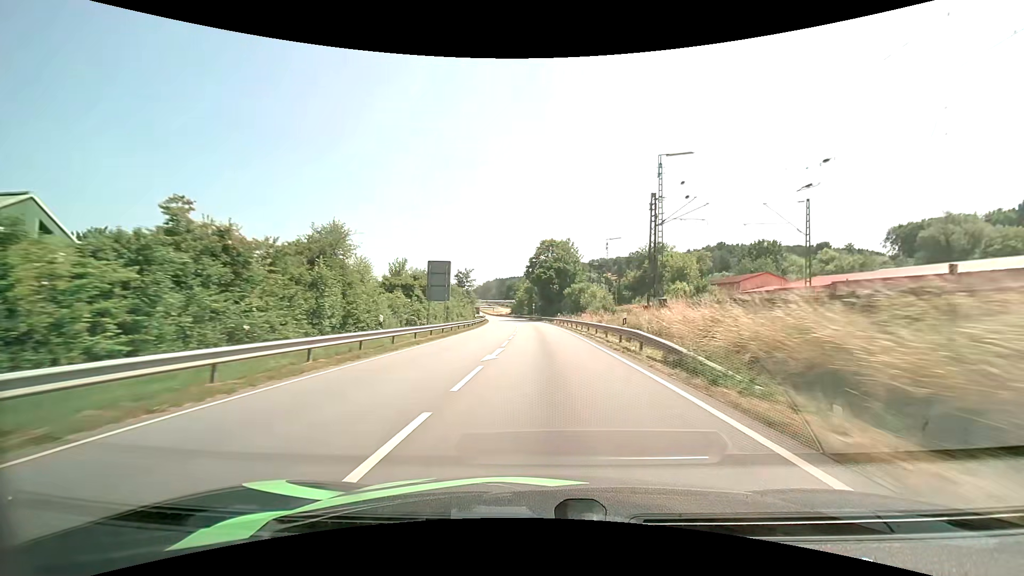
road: primary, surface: asphalt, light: Day
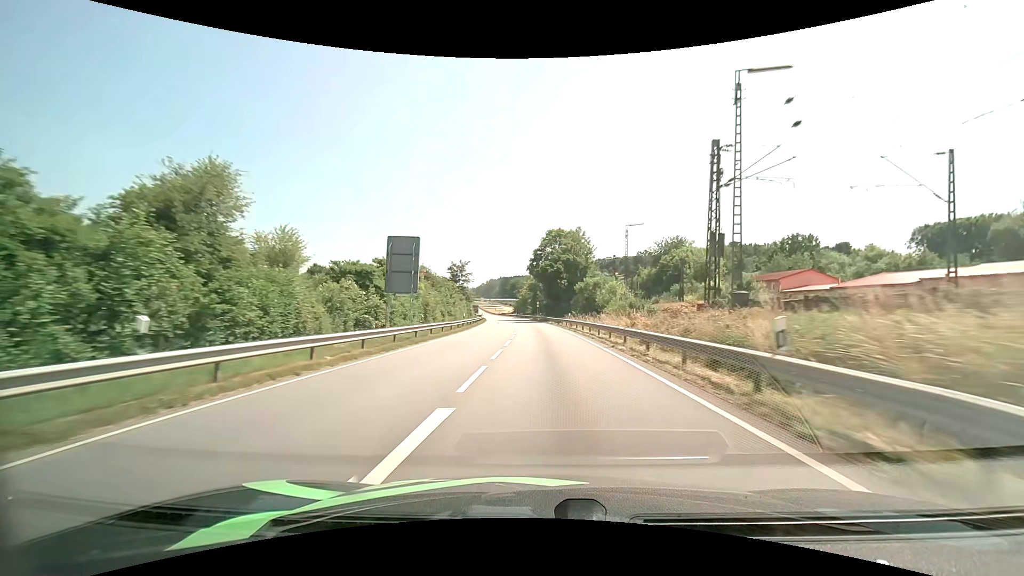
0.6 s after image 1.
(-0.1, +12.2) m; 0°
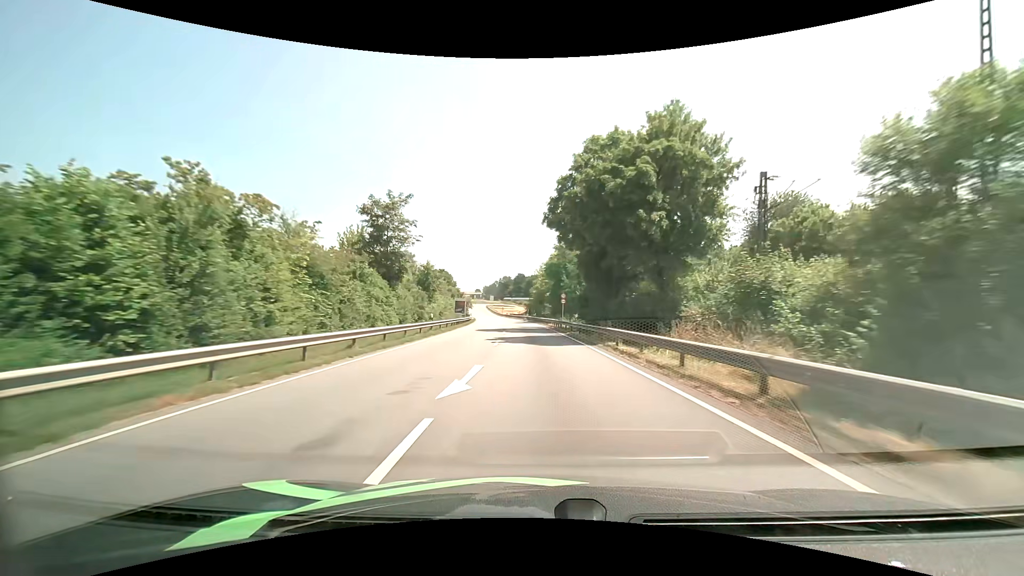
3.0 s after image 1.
(-0.8, +48.3) m; -2°
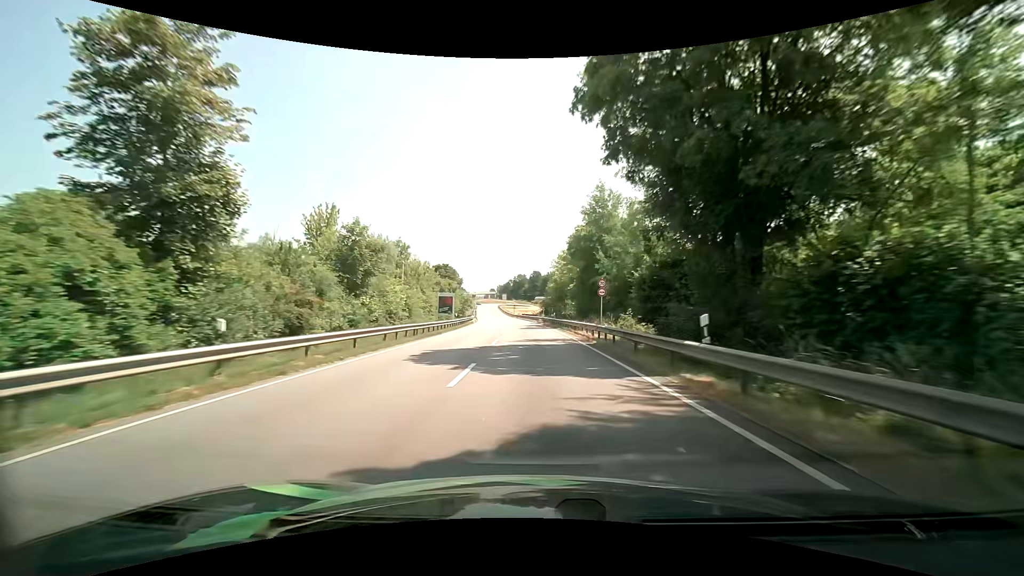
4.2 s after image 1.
(-0.3, +23.7) m; -2°
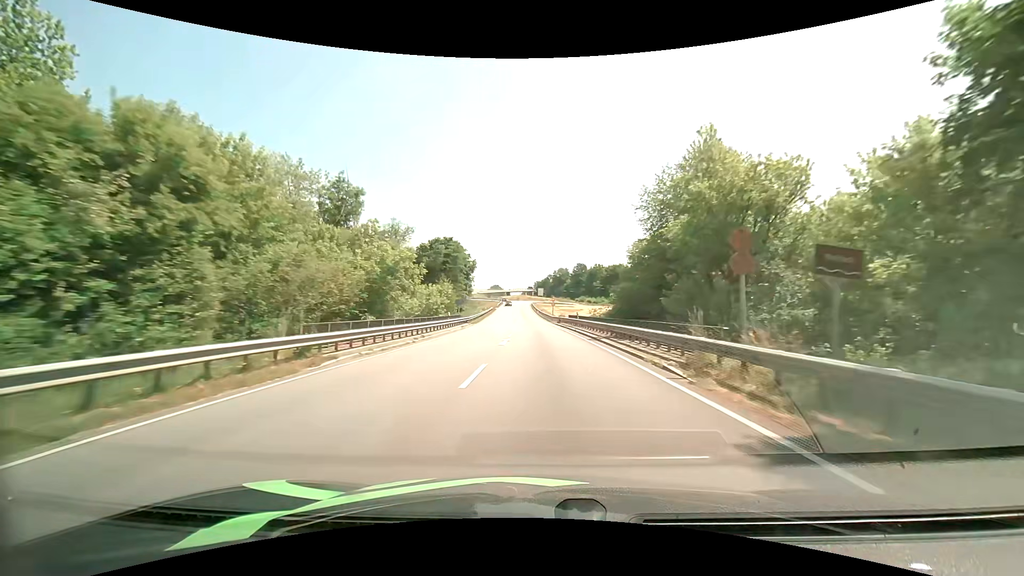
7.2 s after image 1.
(-2.8, +59.5) m; -5°
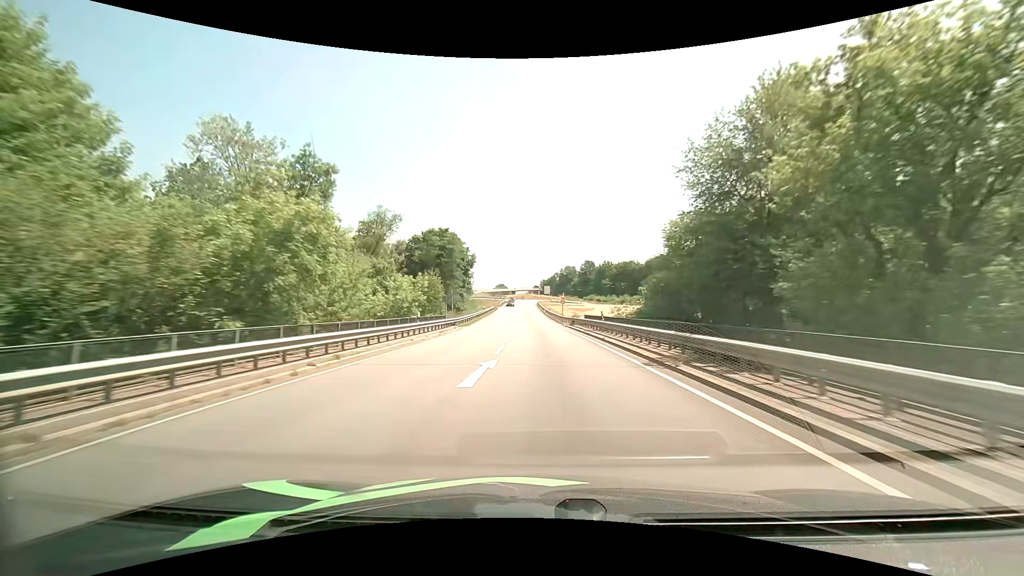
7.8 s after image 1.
(-0.1, +11.8) m; -1°
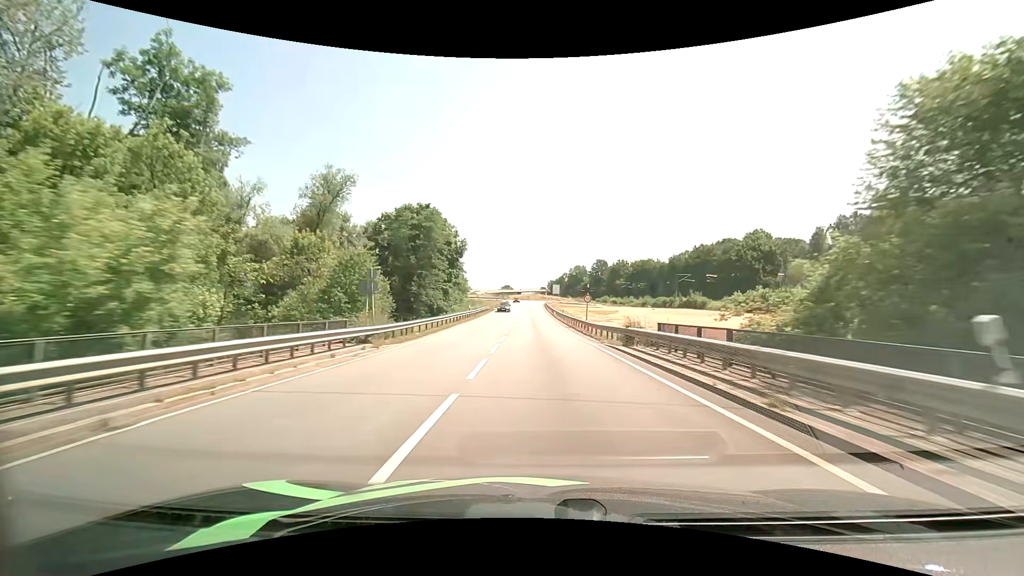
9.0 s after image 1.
(-0.2, +23.4) m; -1°
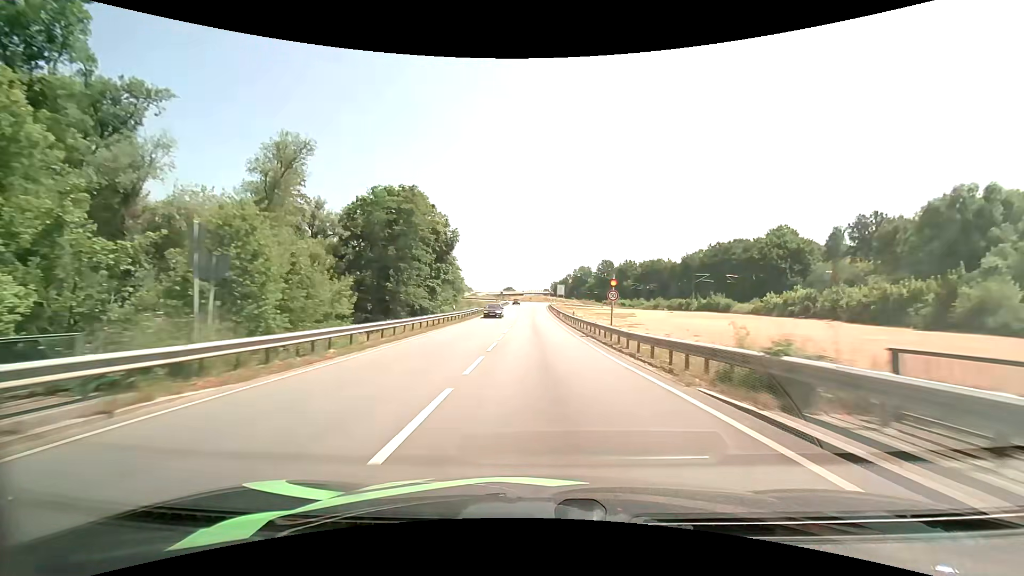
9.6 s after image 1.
(0.0, +11.6) m; 0°
(0, +10) (0, +20) (0, +30) (0, +40) (0, +50) (-1, +60) (-1, +70) (-1, +80) (0, +90) (0, +100) m
